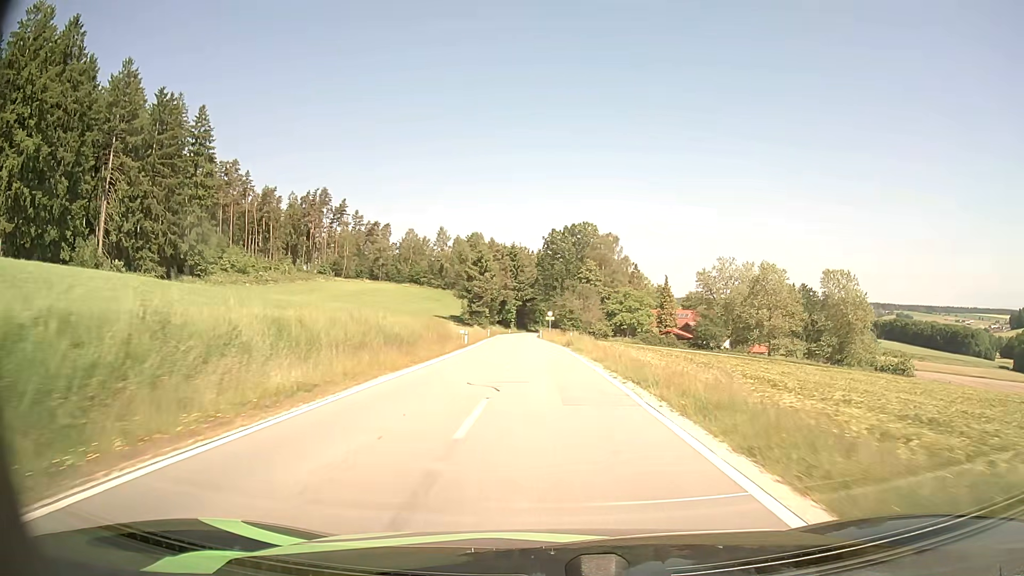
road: tertiary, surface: asphalt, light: Day
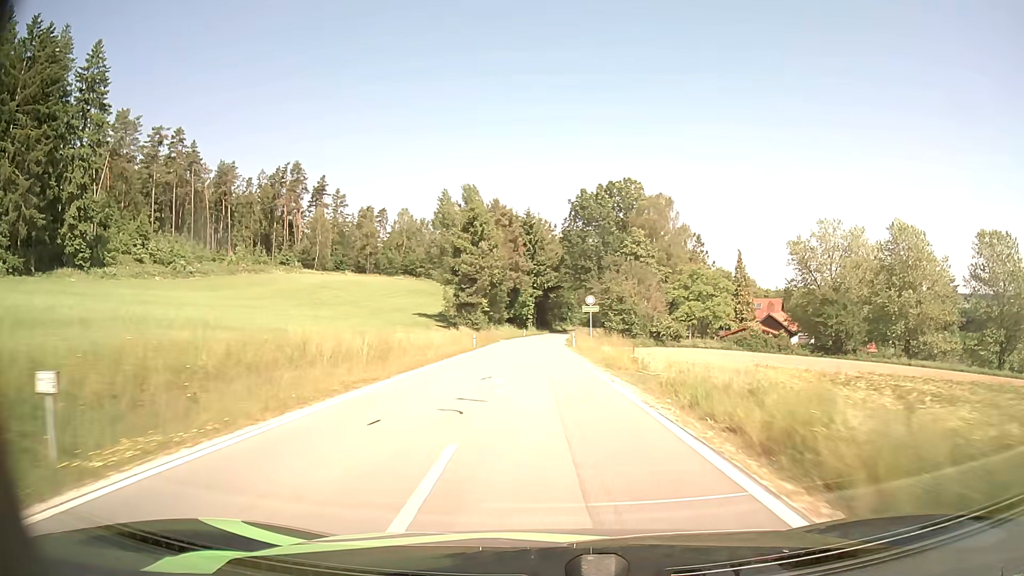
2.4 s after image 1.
(-0.9, +41.7) m; -2°
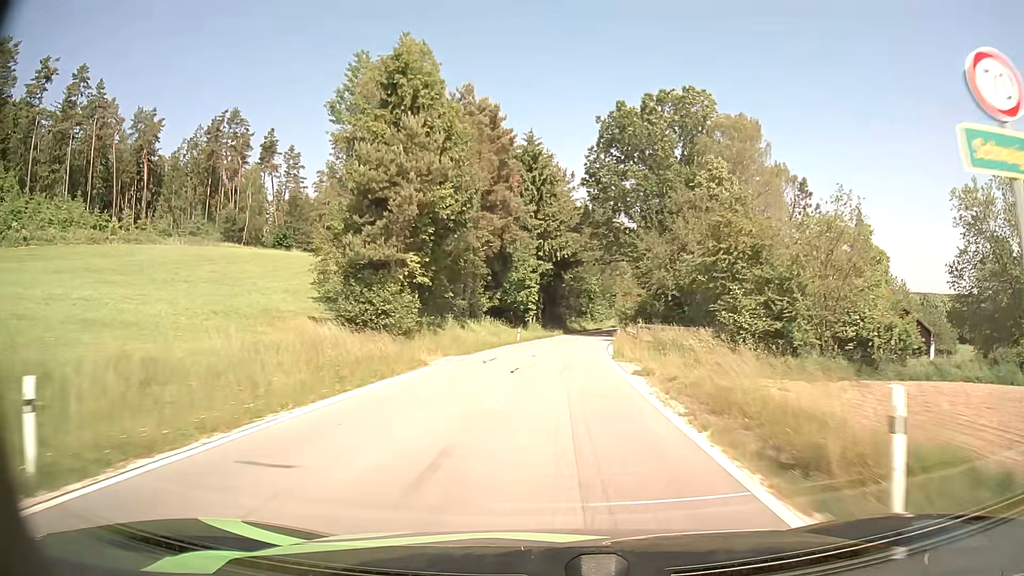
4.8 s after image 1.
(-0.5, +41.7) m; -1°
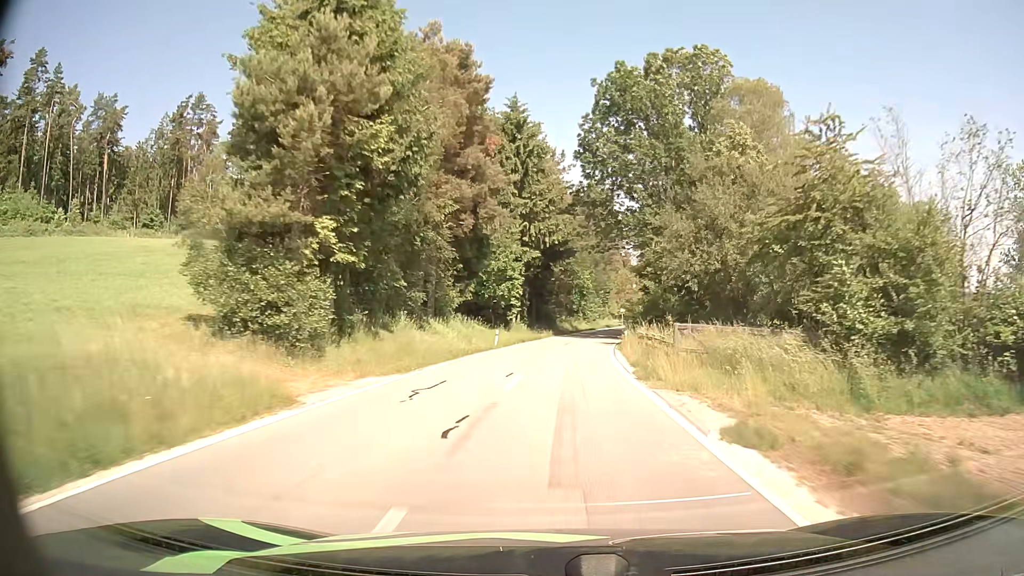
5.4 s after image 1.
(+0.1, +10.3) m; +1°
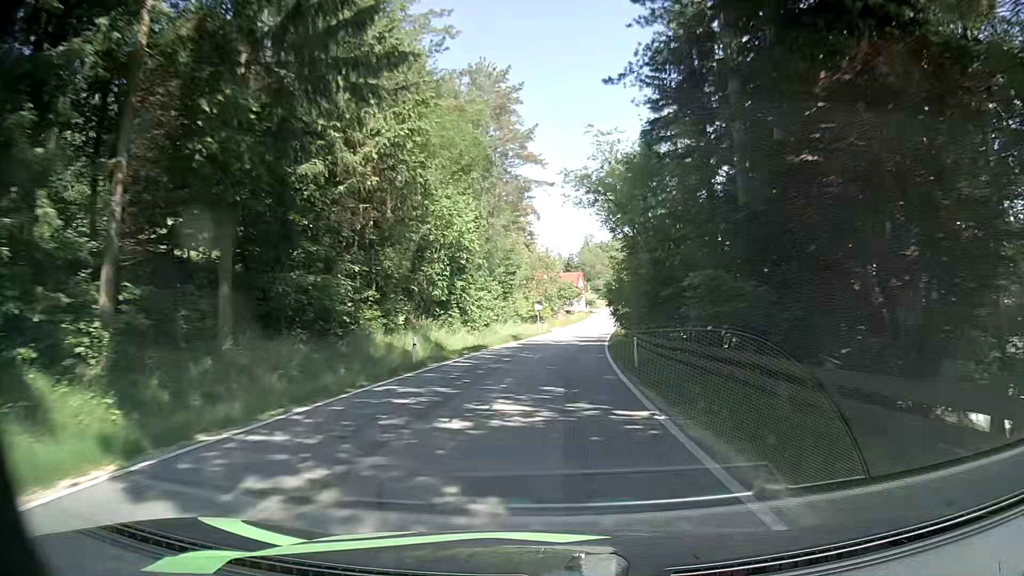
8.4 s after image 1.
(+3.5, +50.0) m; +8°
(0, +10) (+1, +20) (+1, +30) (+2, +40) (+3, +50) (+4, +60) (+6, +70) (+7, +80) (+9, +90) (+10, +99) m
